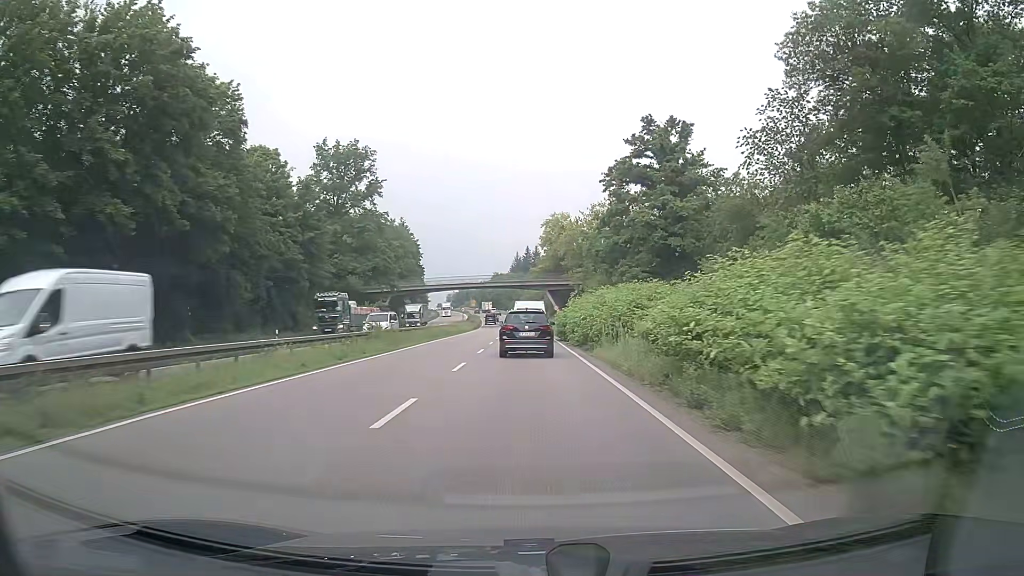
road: trunk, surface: asphalt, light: Day
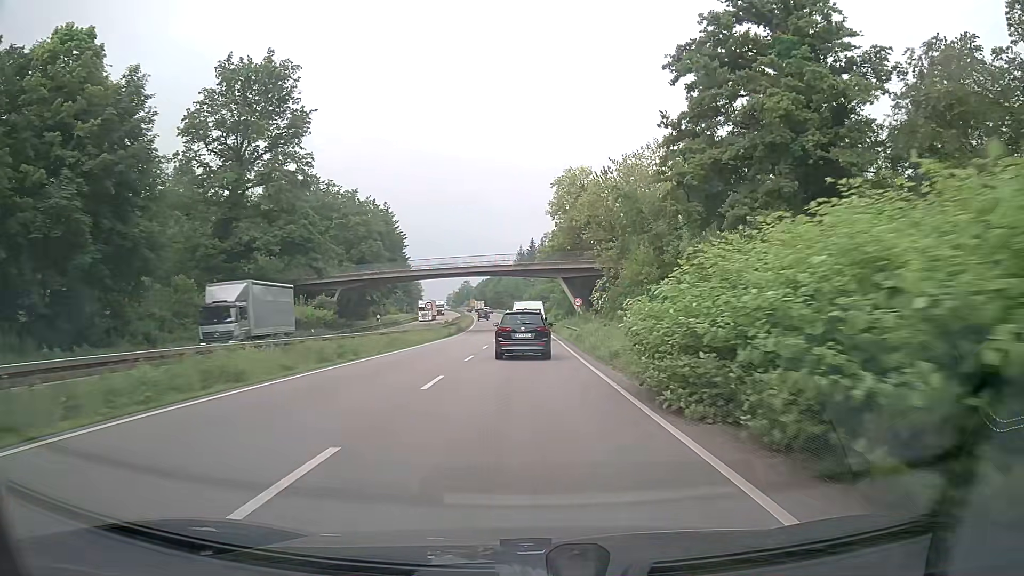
(-0.1, +31.1) m; 0°
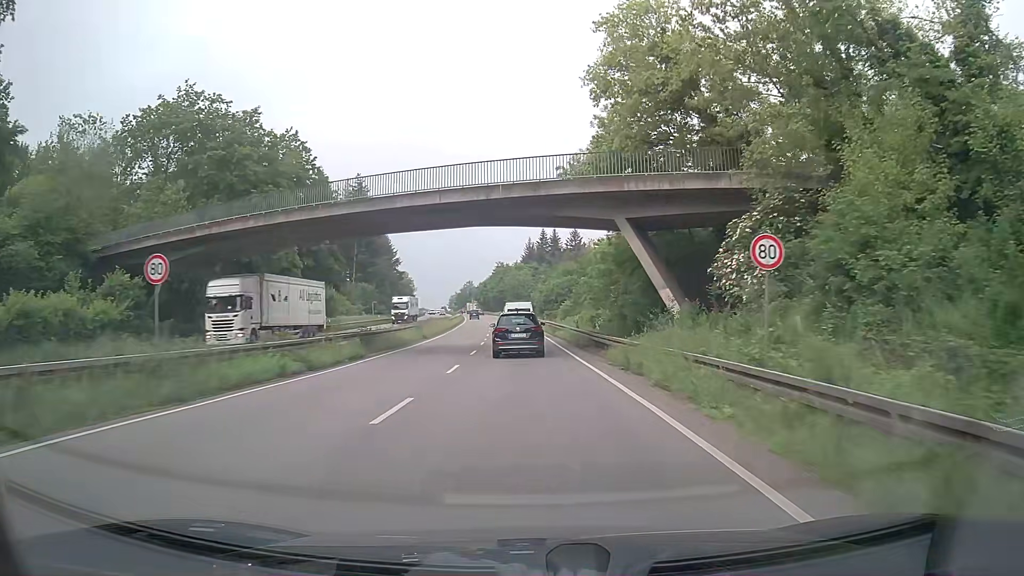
(-0.3, +40.2) m; -1°
(0, +10) (0, +20) (0, +30) (0, +40) (-1, +50) (-1, +60) (-2, +70) (-2, +80) (-3, +90) (-4, +100) m
